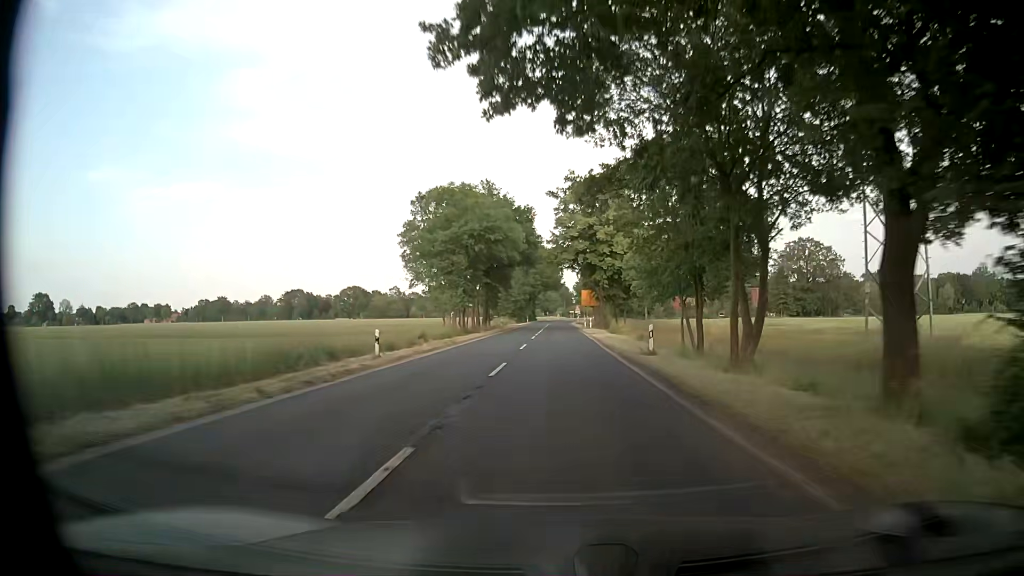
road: secondary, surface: asphalt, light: Day
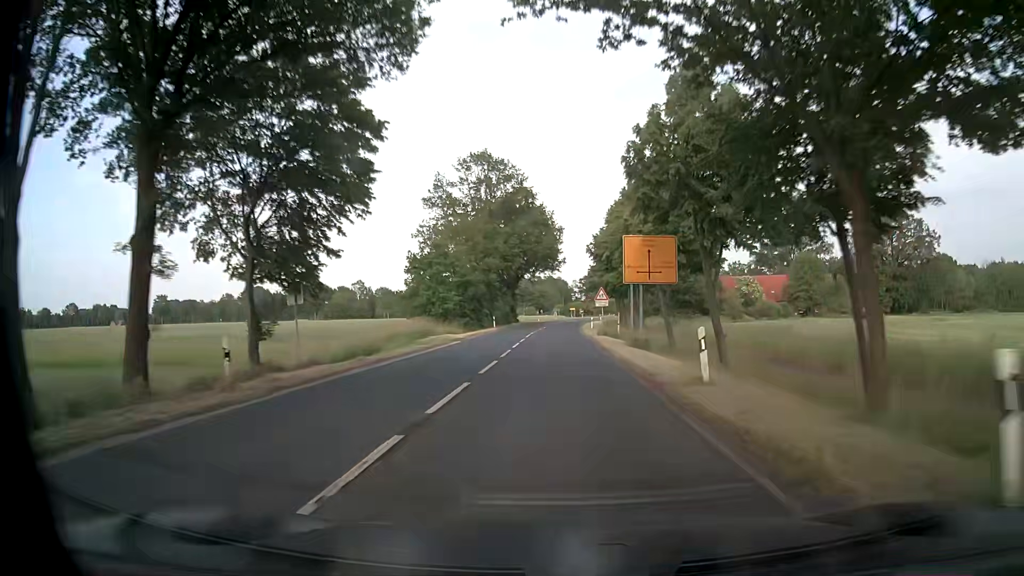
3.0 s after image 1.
(+0.7, +59.8) m; 0°
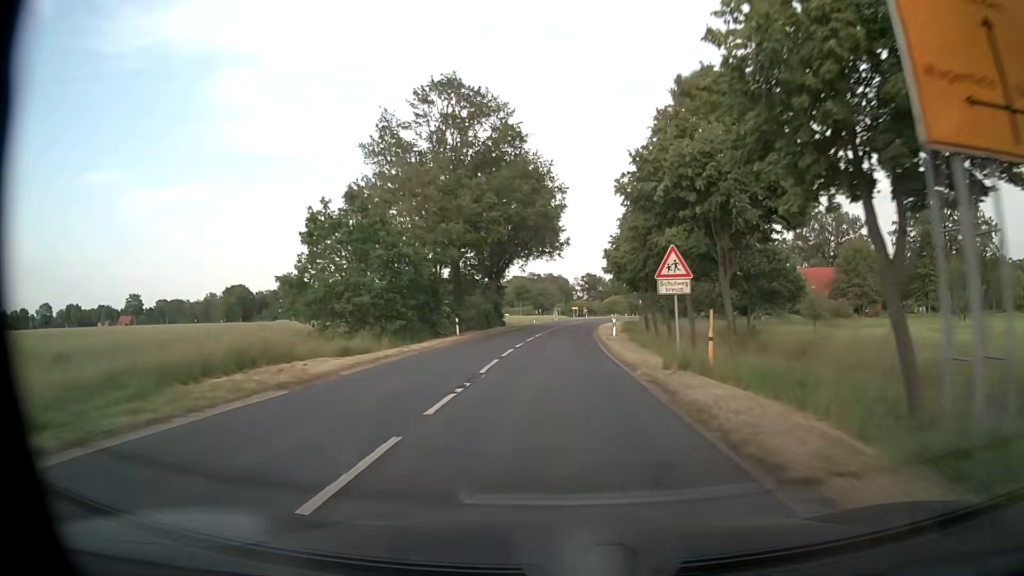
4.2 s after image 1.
(+0.3, +23.9) m; 0°
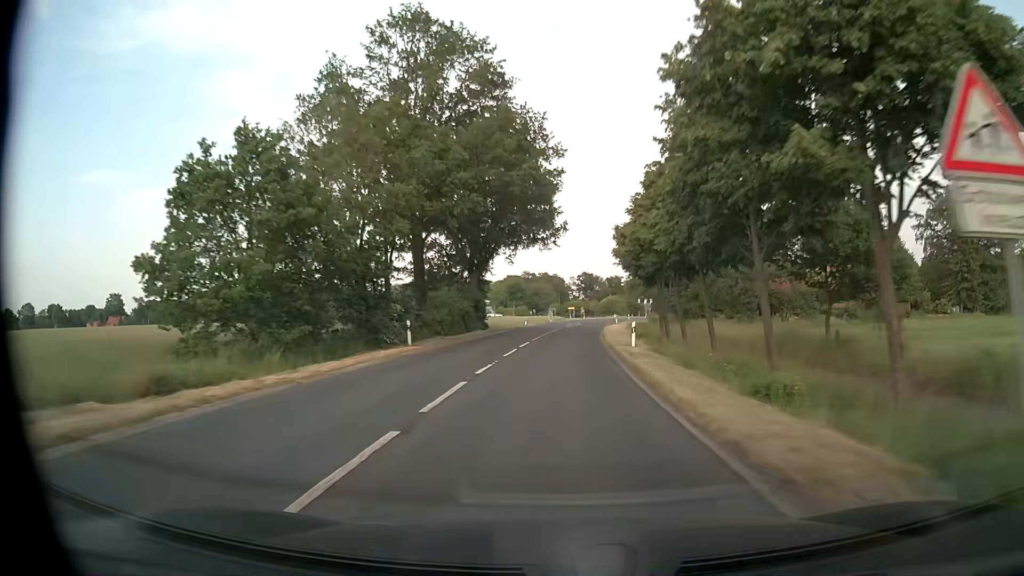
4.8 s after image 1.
(+0.1, +12.0) m; +1°
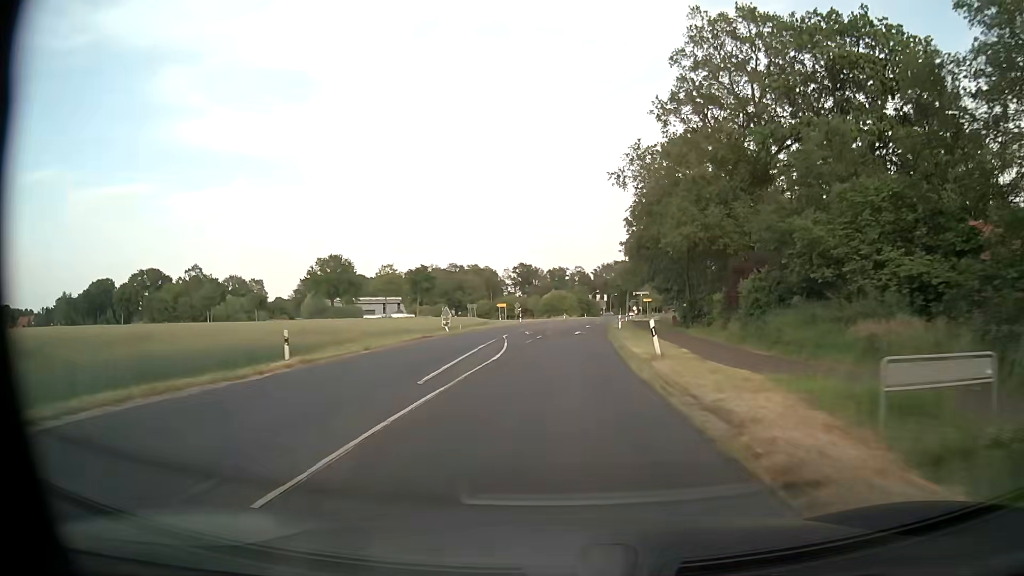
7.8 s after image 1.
(+2.2, +59.8) m; +5°
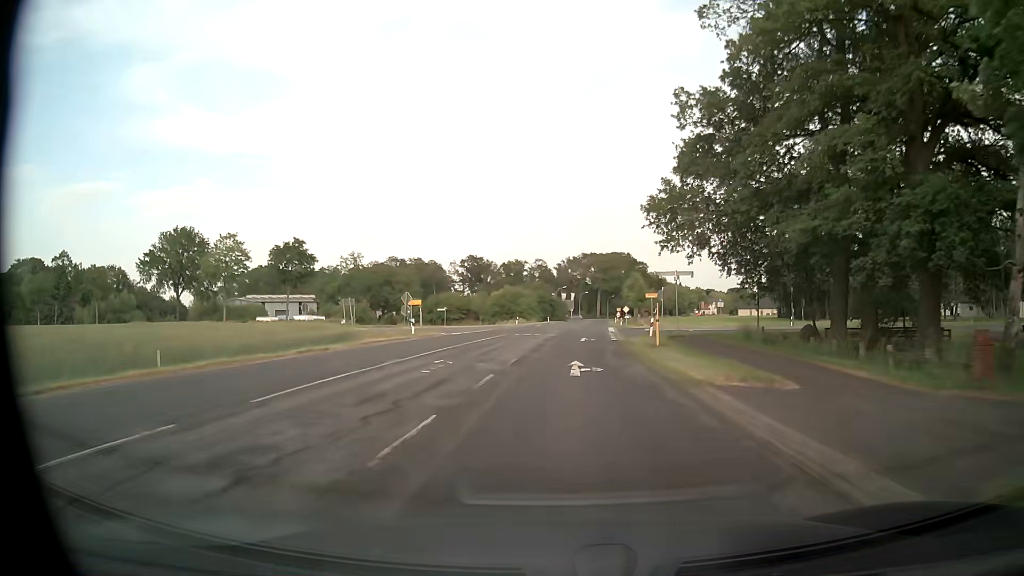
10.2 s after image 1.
(+1.6, +47.9) m; +3°
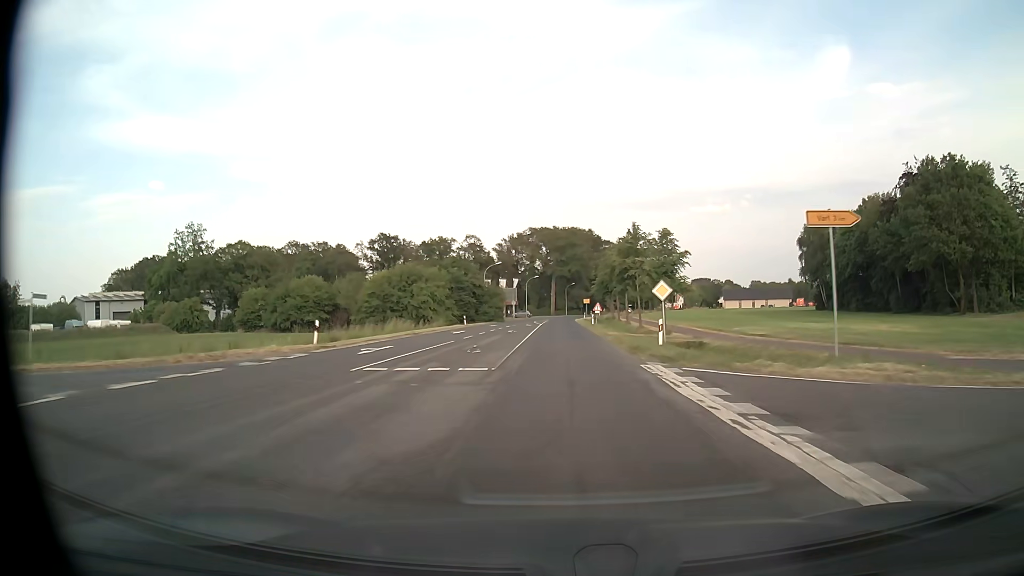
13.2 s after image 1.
(+3.0, +59.5) m; +5°
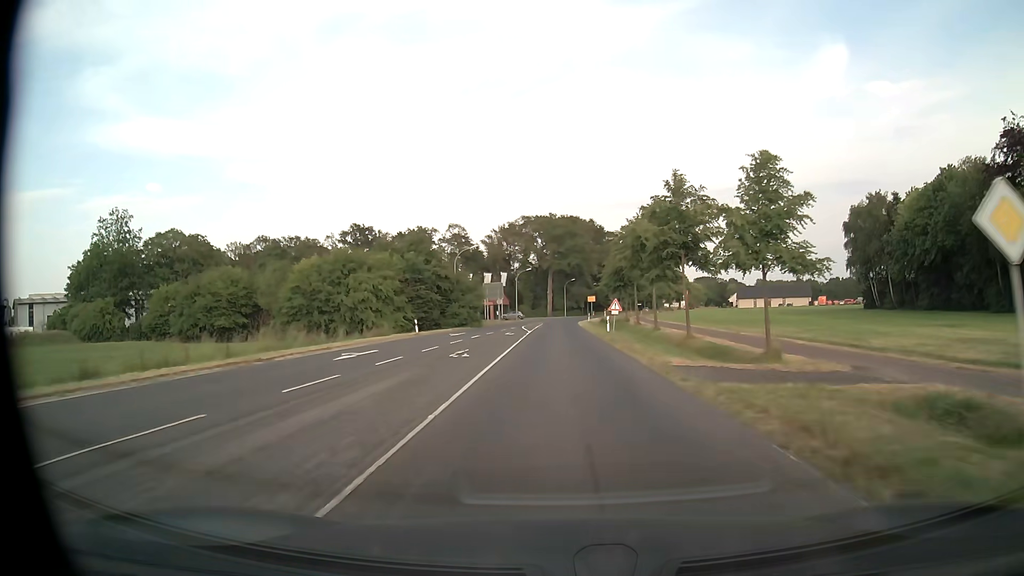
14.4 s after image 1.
(+0.1, +22.1) m; 0°
(0, +10) (0, +20) (0, +30) (0, +40) (0, +50) (0, +60) (0, +70) (+1, +80) (+1, +90) (+2, +100) m
